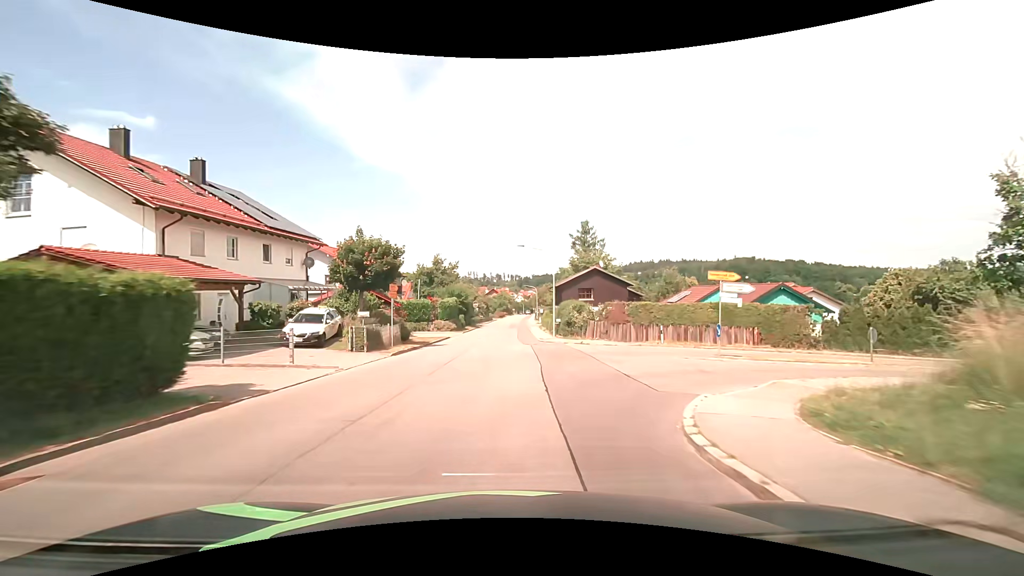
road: tertiary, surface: asphalt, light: Day
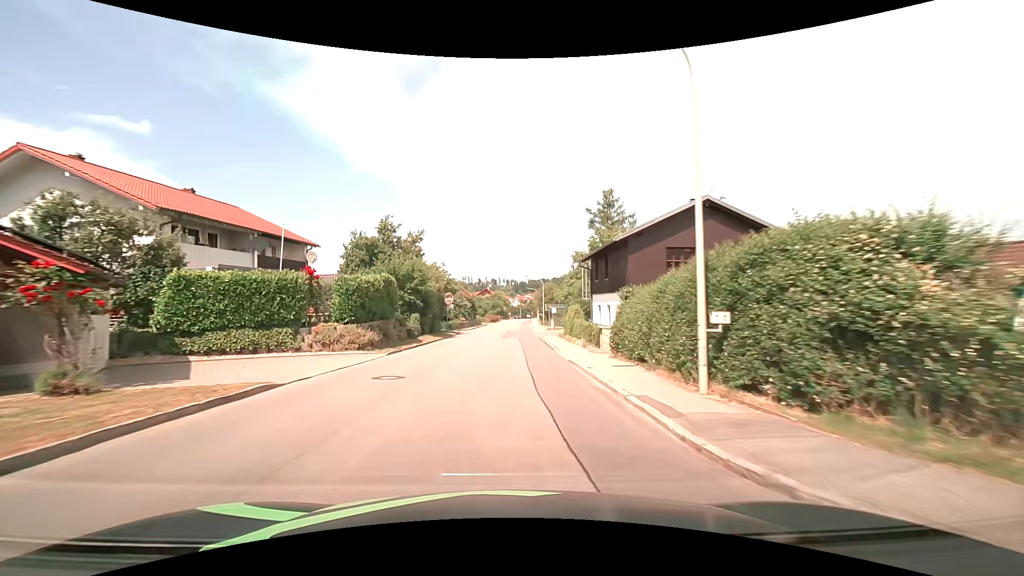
(+0.2, +30.4) m; +1°
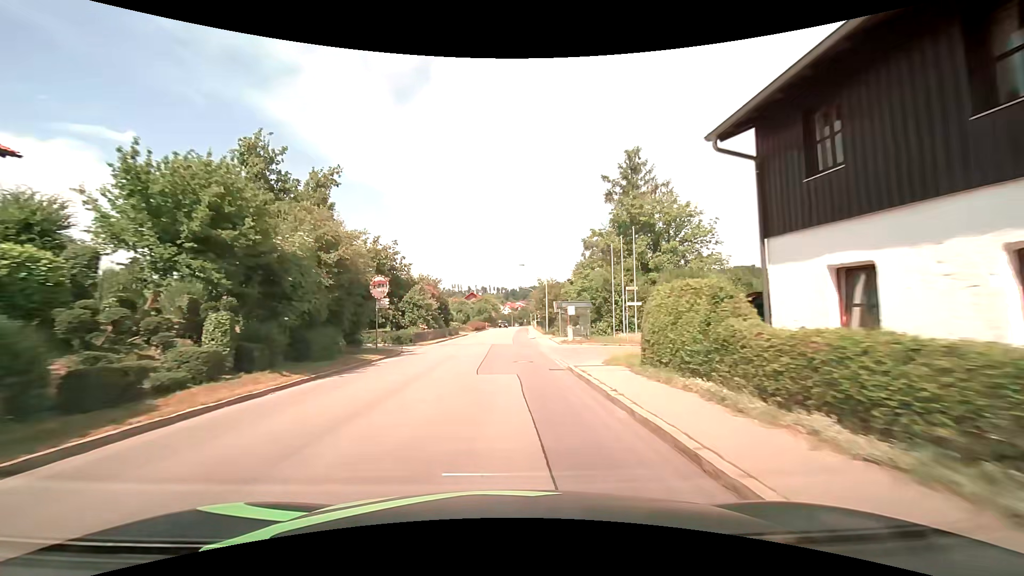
(+0.2, +22.8) m; +1°
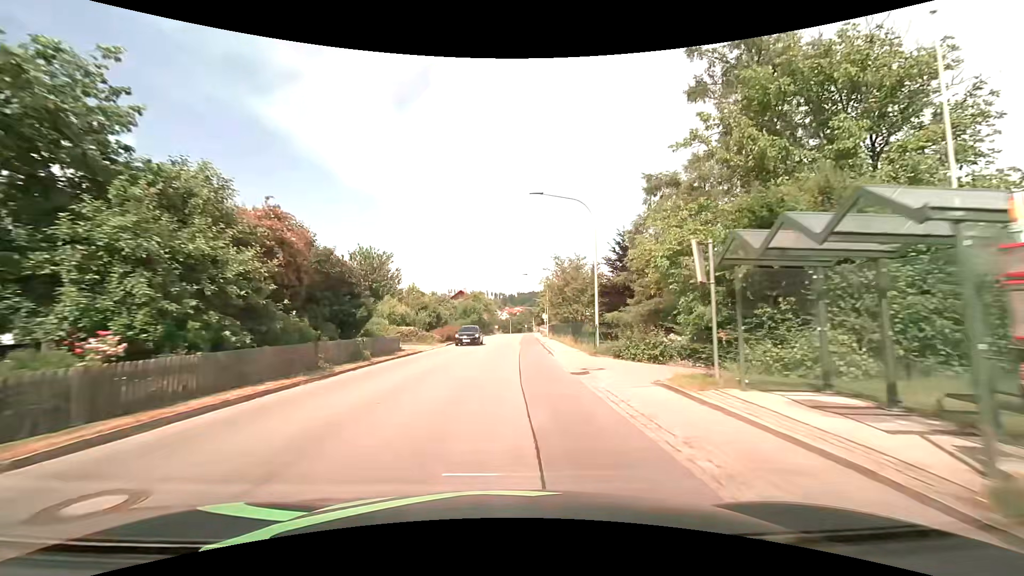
(0.0, +30.4) m; 0°
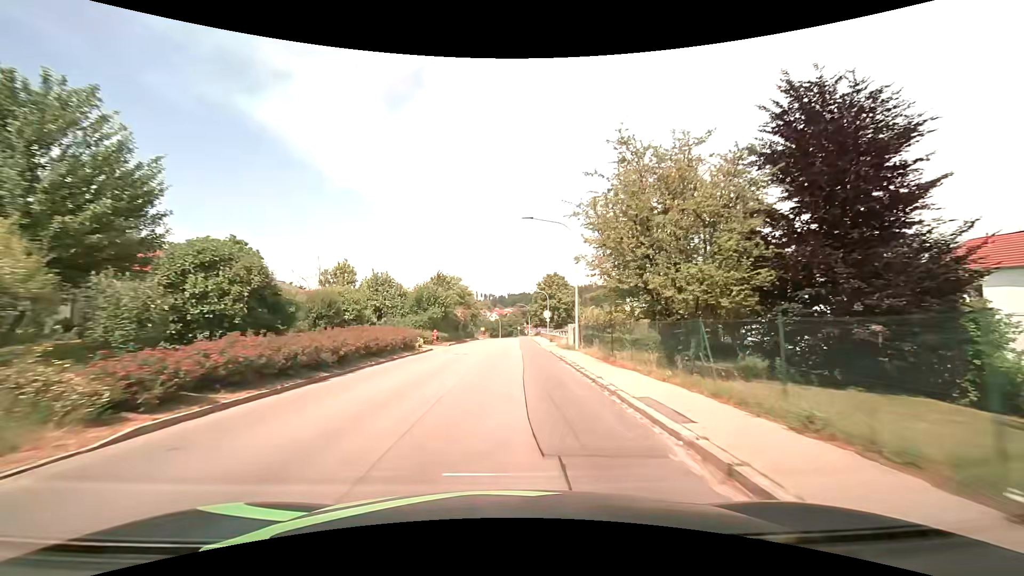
(+0.3, +30.4) m; +1°
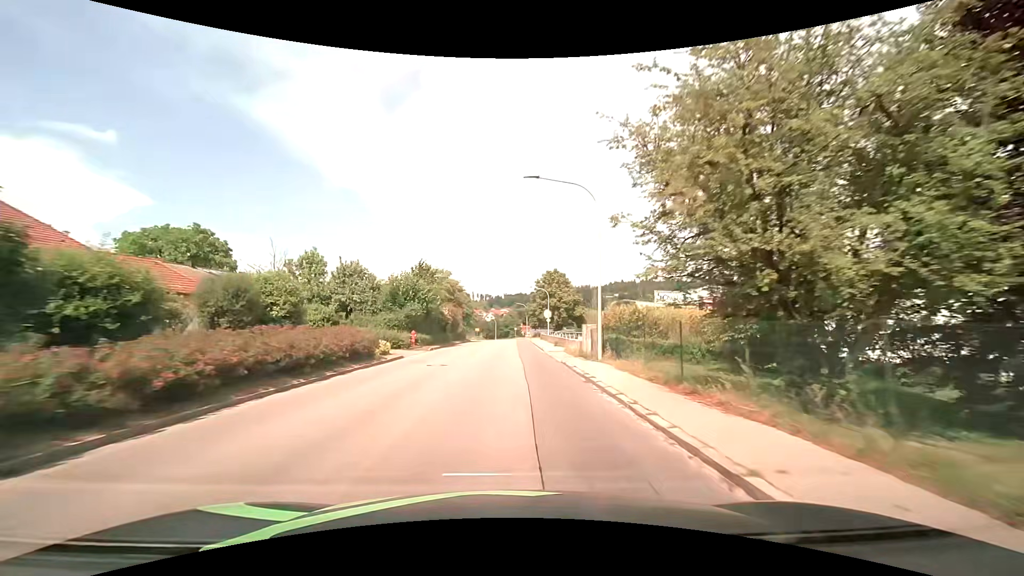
(0.0, +7.6) m; 0°
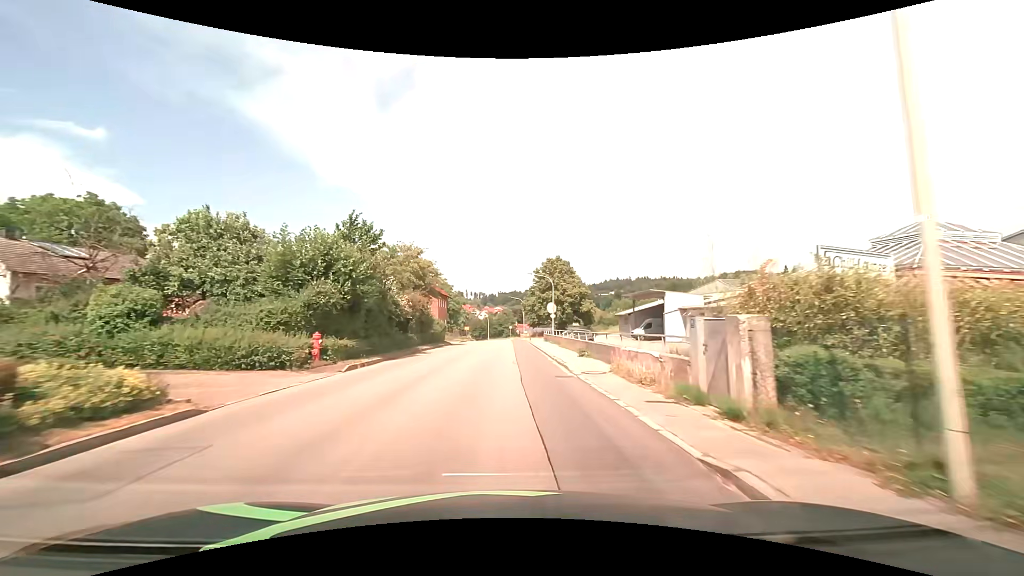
(+0.1, +15.2) m; +1°
